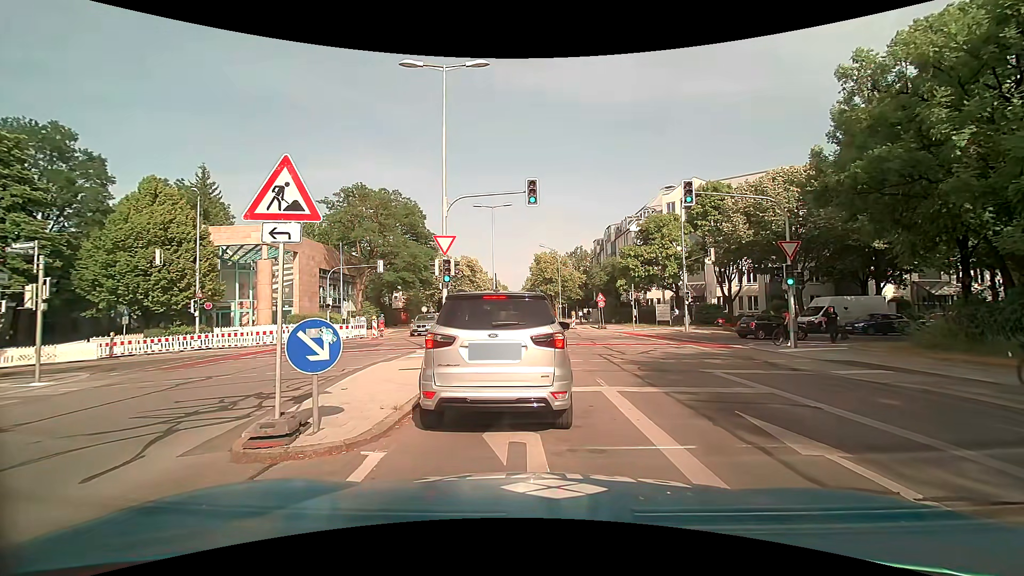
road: tertiary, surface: asphalt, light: Day
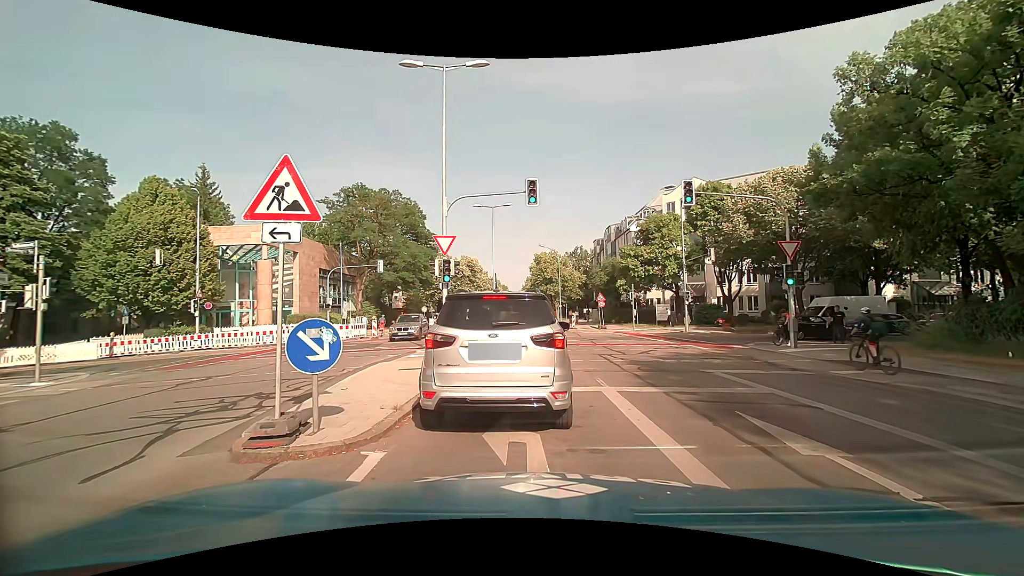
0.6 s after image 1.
(0.0, 0.0) m; 0°
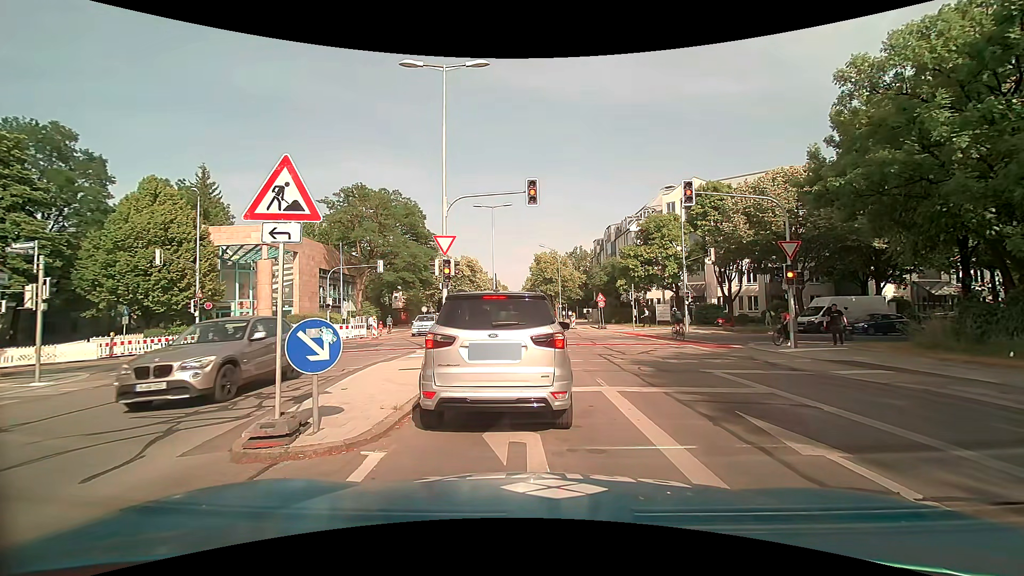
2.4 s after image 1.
(0.0, 0.0) m; 0°
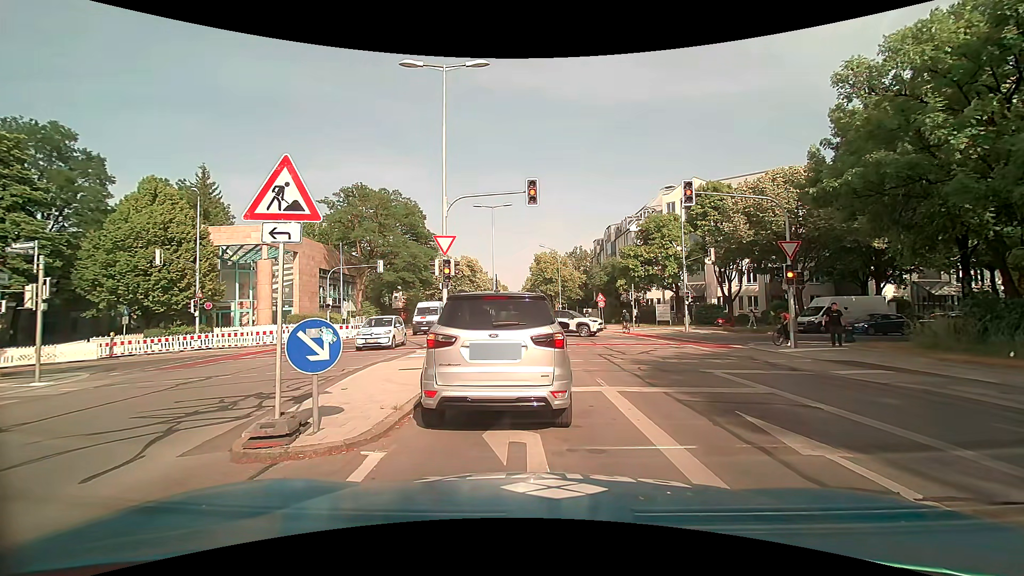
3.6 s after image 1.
(0.0, 0.0) m; 0°
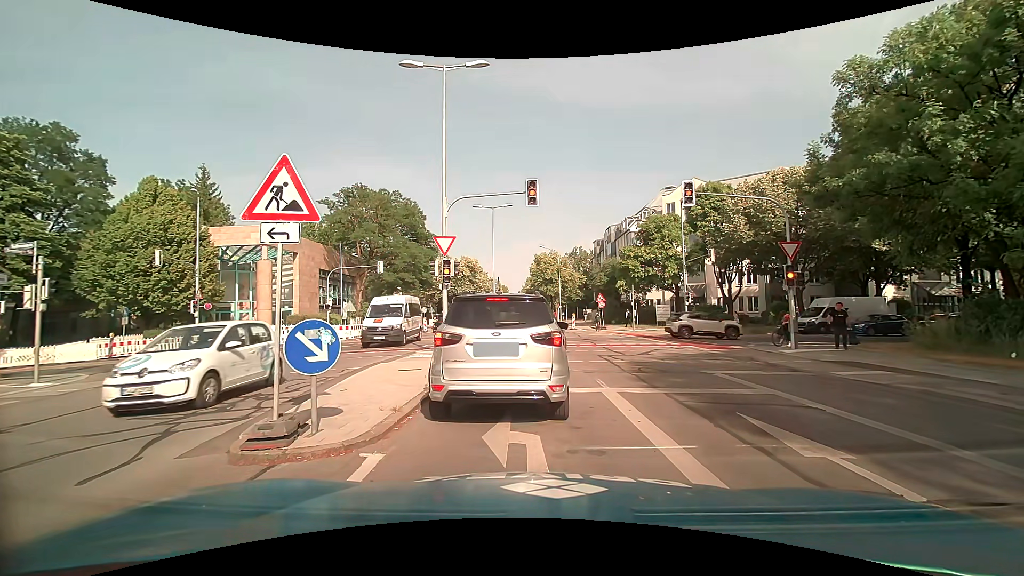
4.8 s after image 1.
(0.0, 0.0) m; 0°
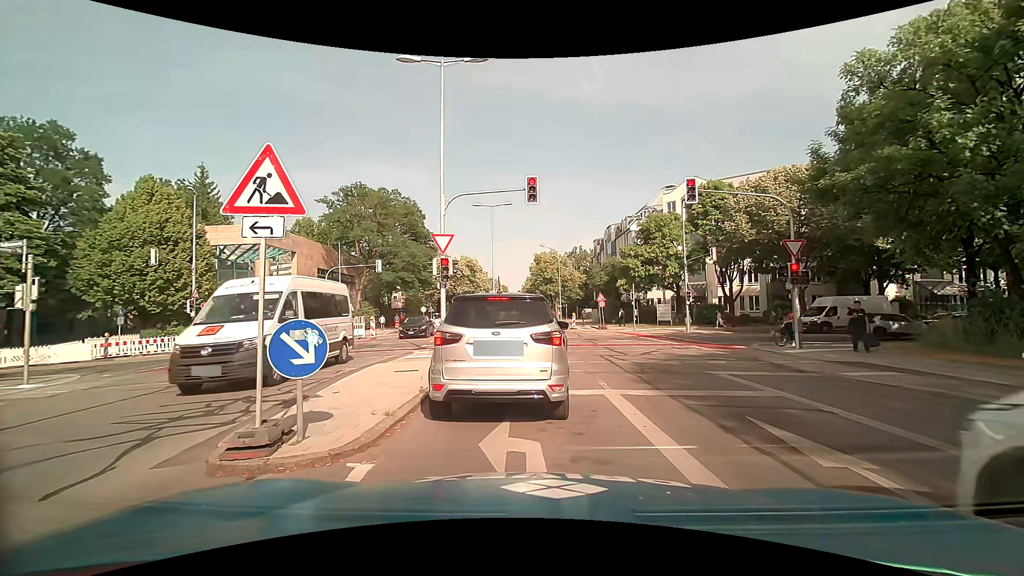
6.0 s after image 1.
(0.0, +0.3) m; 0°
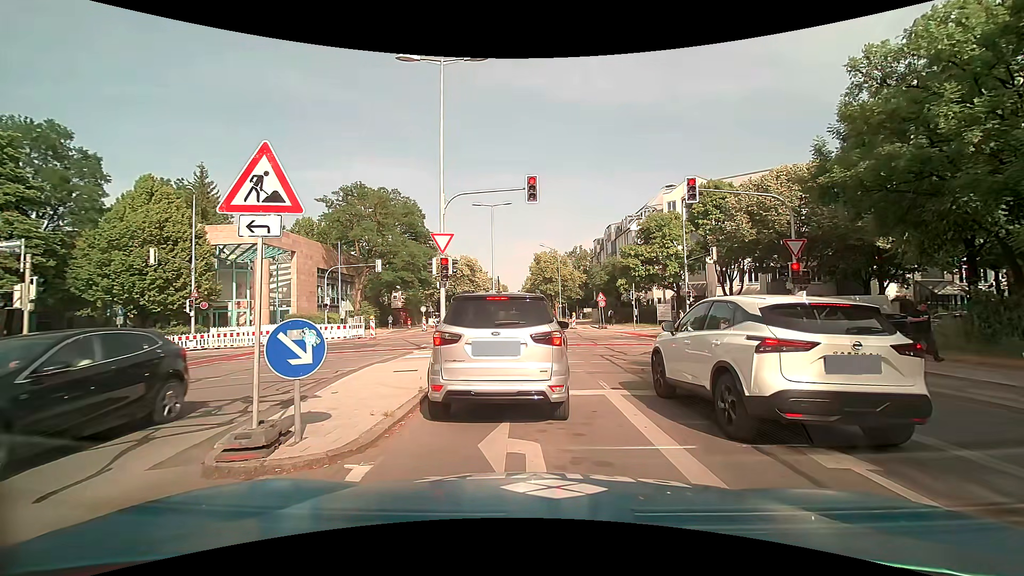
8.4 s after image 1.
(0.0, +0.1) m; 0°
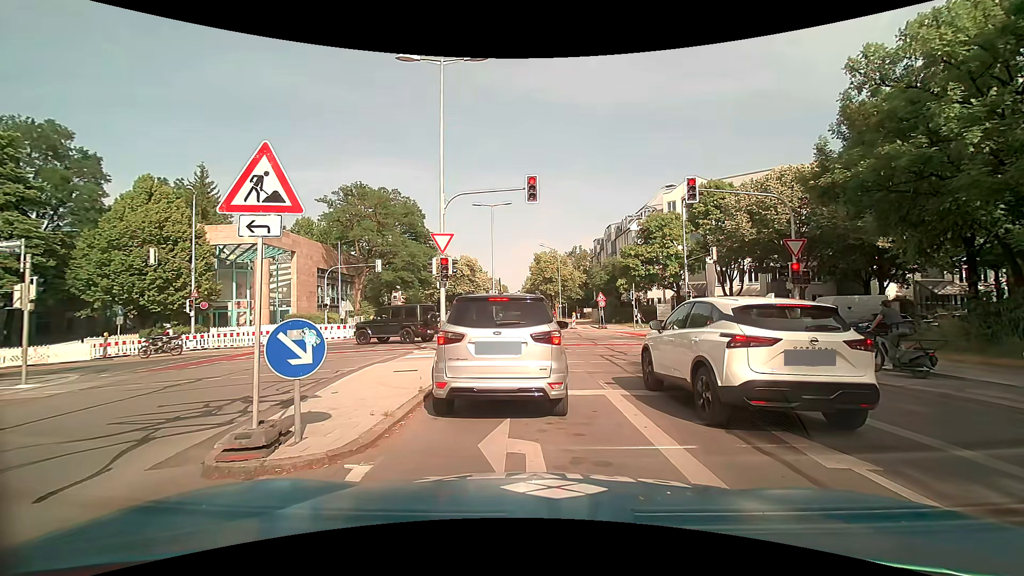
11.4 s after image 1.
(0.0, 0.0) m; 0°
